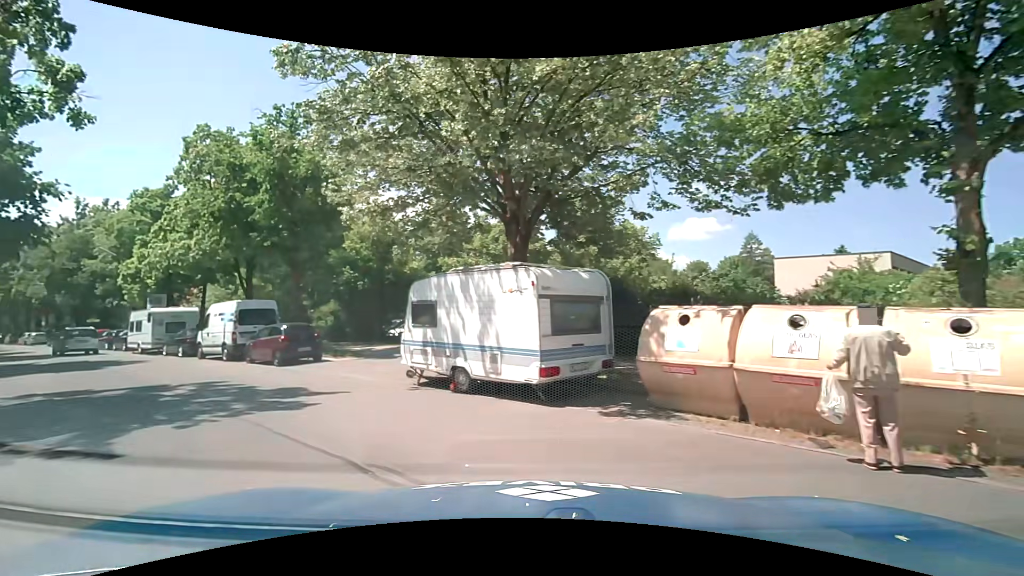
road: residential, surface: asphalt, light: Day
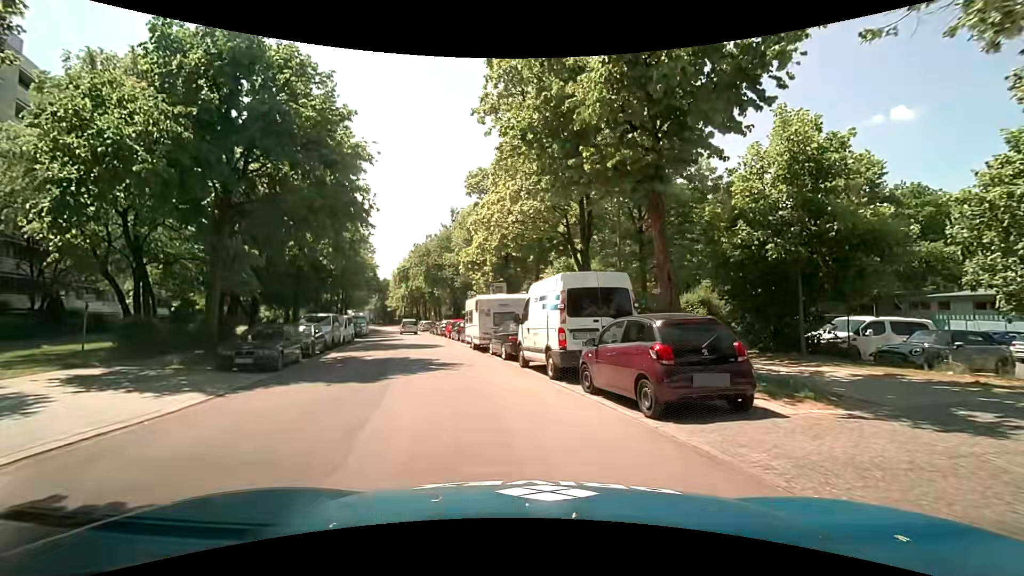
(-4.3, +11.0) m; -35°
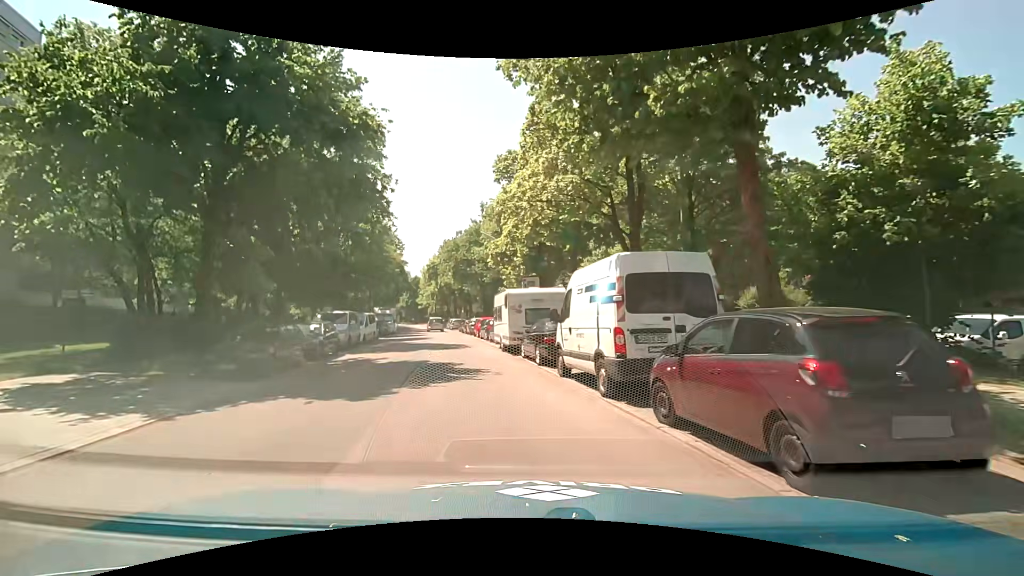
(-0.1, +2.9) m; -4°
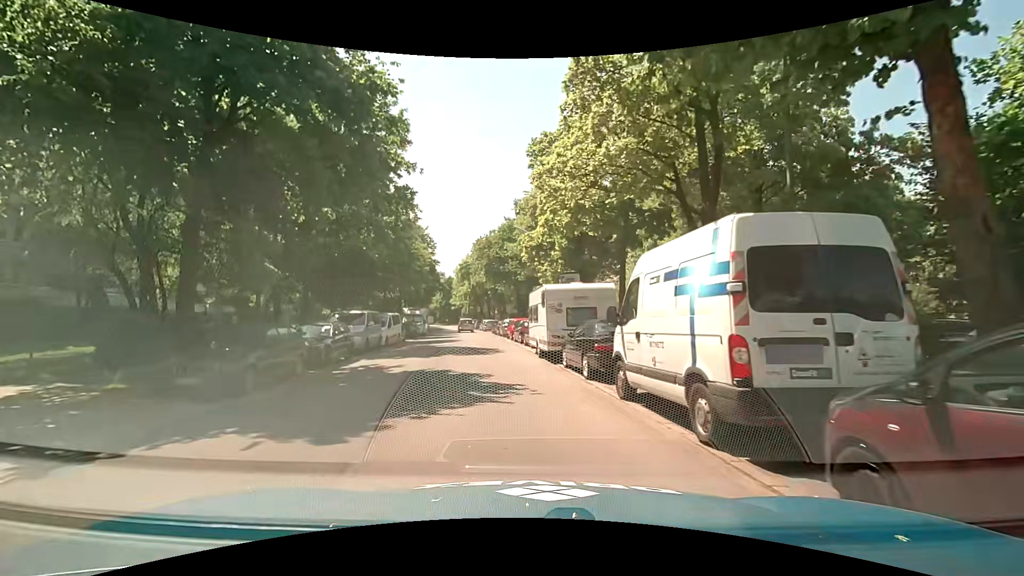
(0.0, +3.1) m; -3°
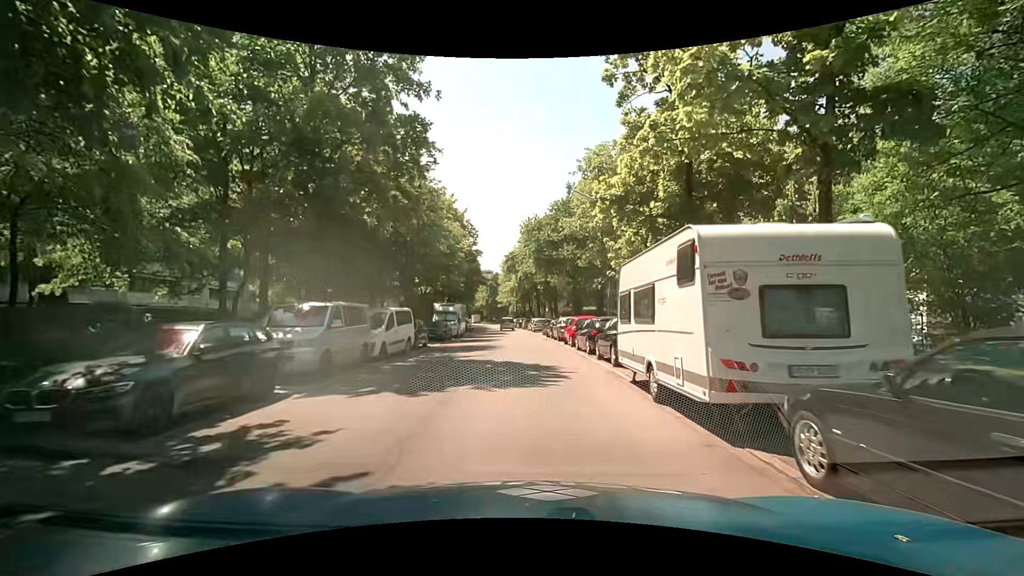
(-0.7, +9.9) m; -5°
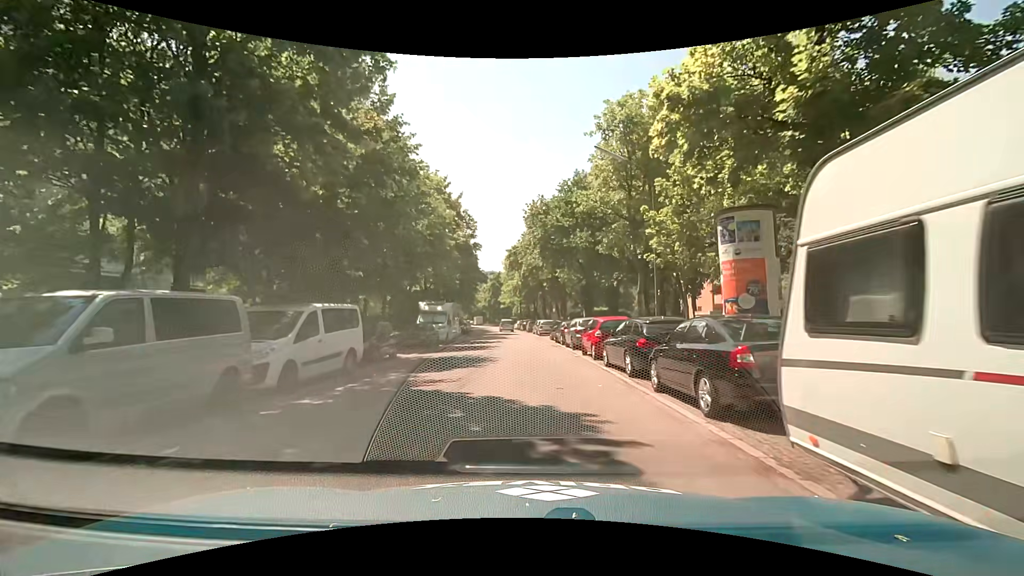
(-0.1, +7.2) m; -1°
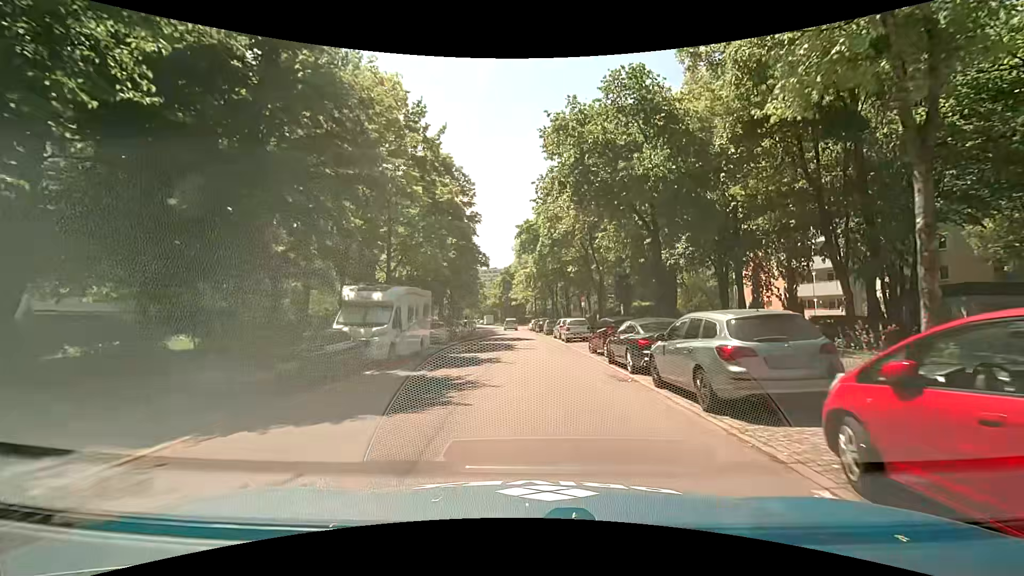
(-0.4, +16.2) m; -1°
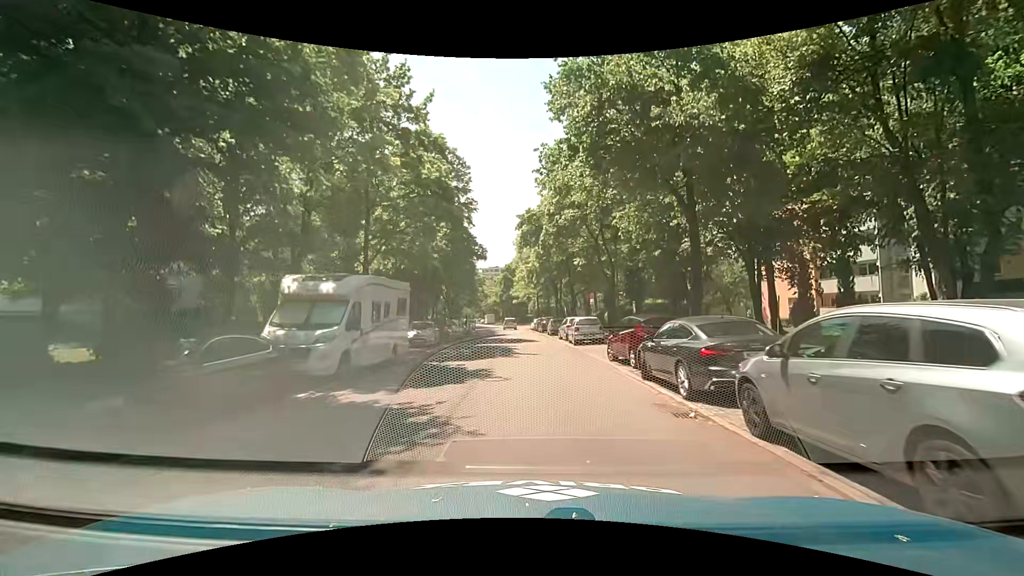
(-0.1, +4.4) m; -1°
(0, +10) (0, +20) (0, +30) (-1, +40) (-1, +50) (-2, +60) (-3, +70) (-3, +80) (-4, +90) (-5, +100) m
